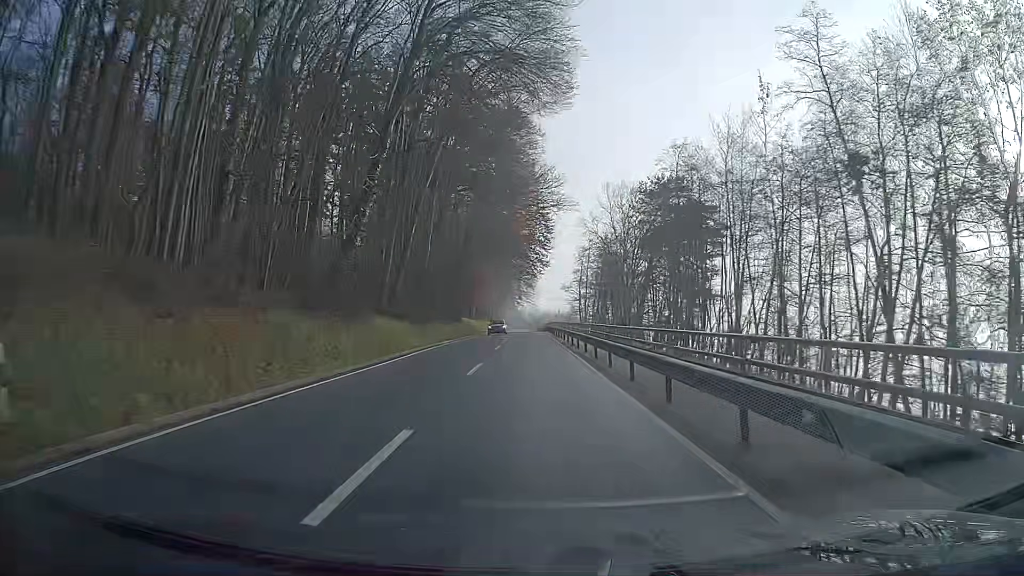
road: secondary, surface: asphalt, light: Day
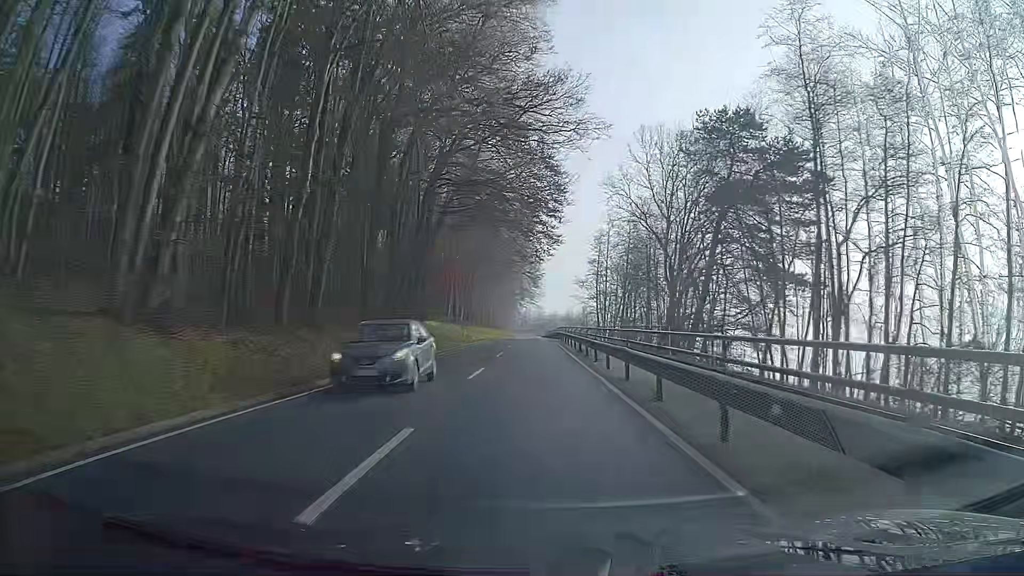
(-0.1, +23.7) m; -1°
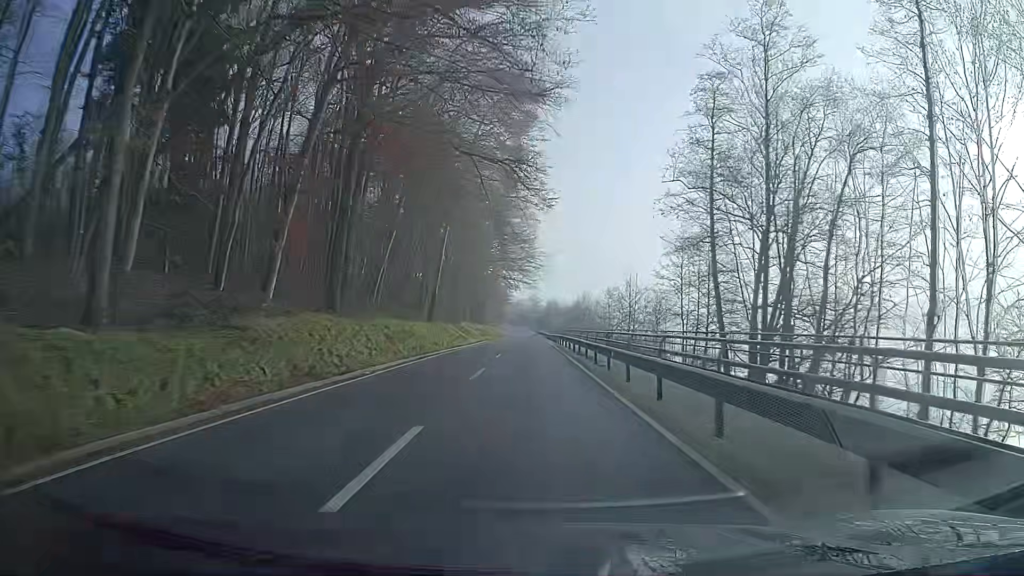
(+0.3, +59.7) m; +1°
